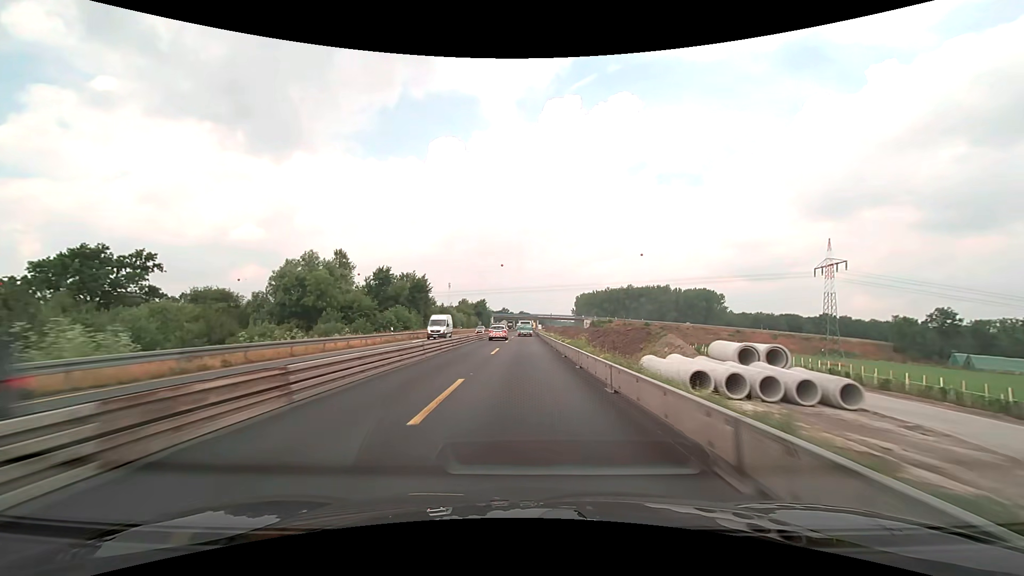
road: motorway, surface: asphalt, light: Day
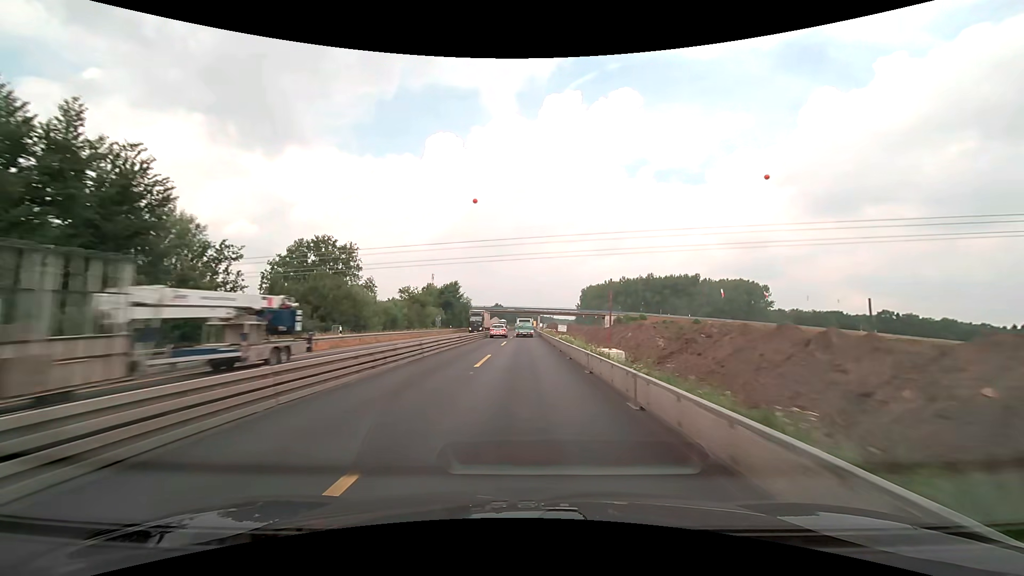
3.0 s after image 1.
(+0.3, +62.4) m; +1°
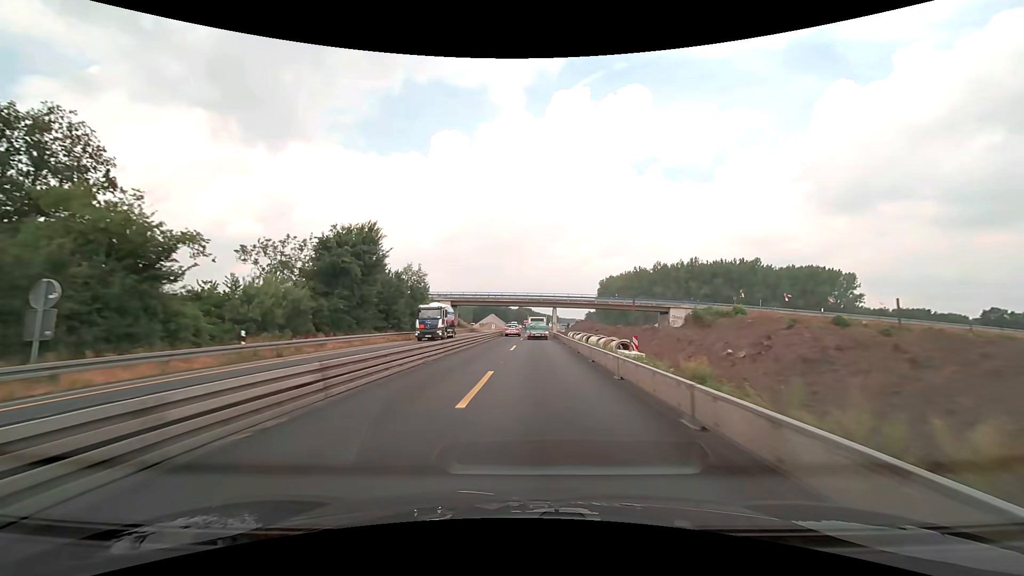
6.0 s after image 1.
(-0.1, +61.7) m; -1°
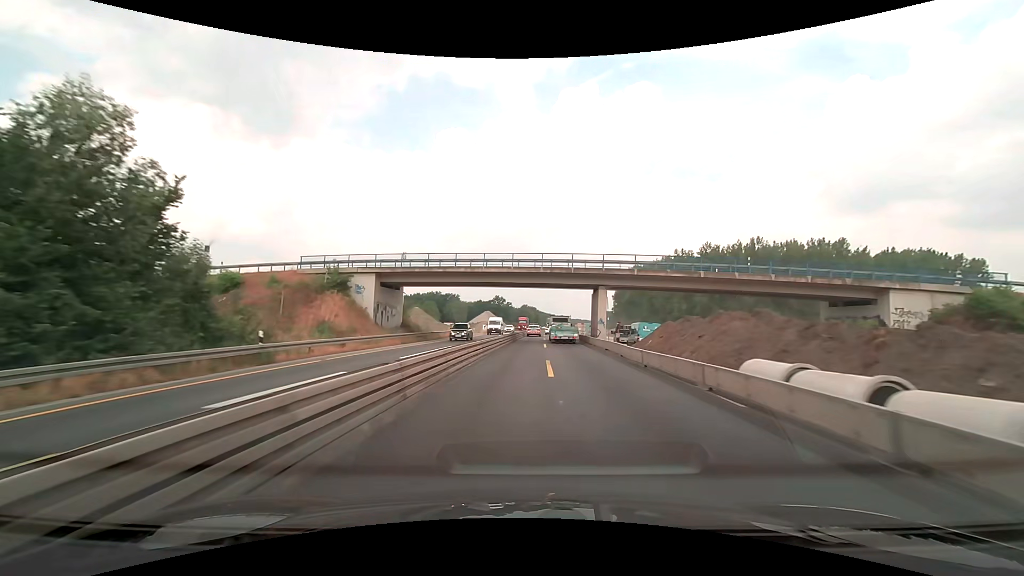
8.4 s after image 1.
(-0.4, +49.8) m; 0°
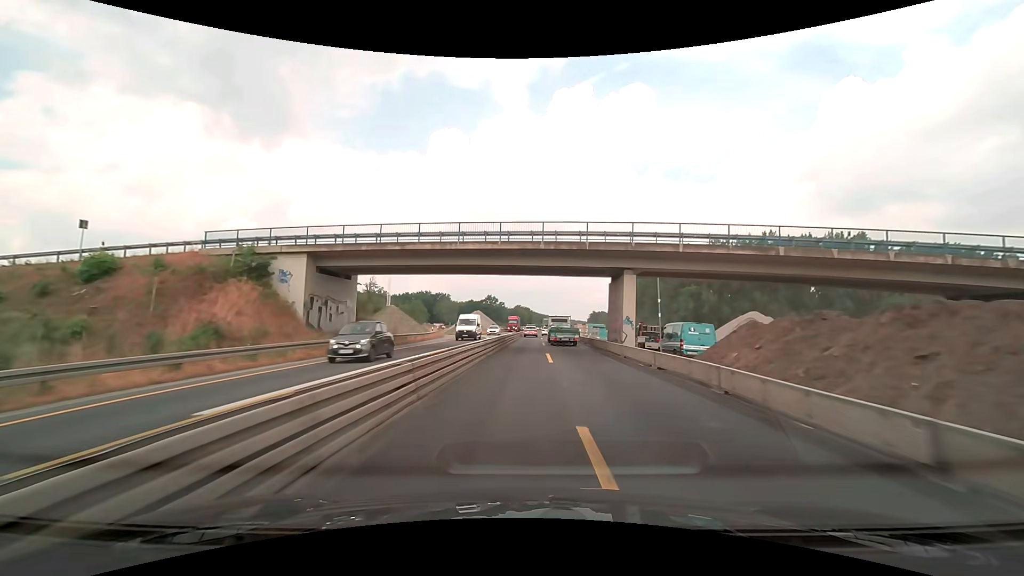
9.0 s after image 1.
(+0.1, +12.5) m; +1°
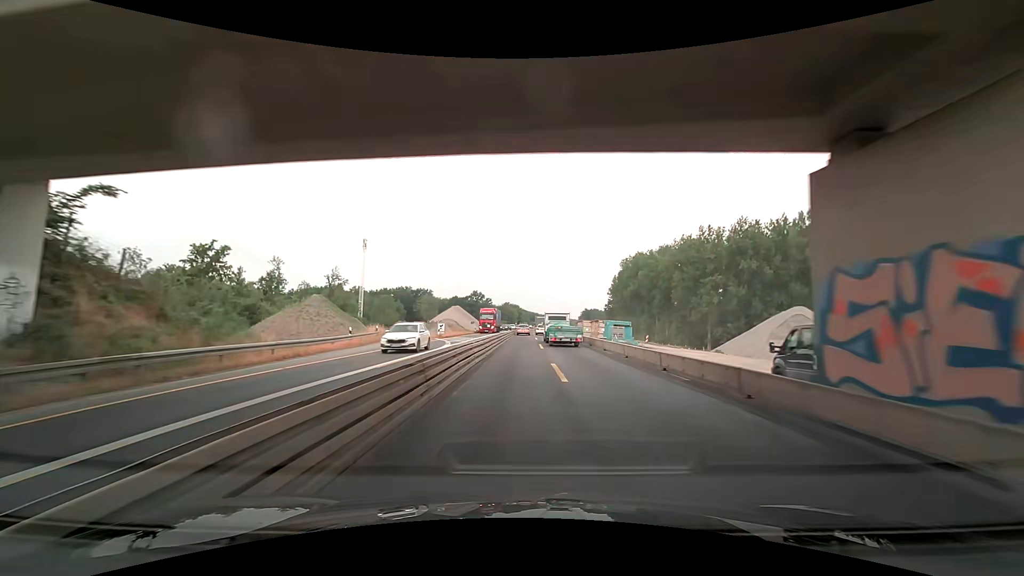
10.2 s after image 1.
(+0.3, +24.9) m; +1°
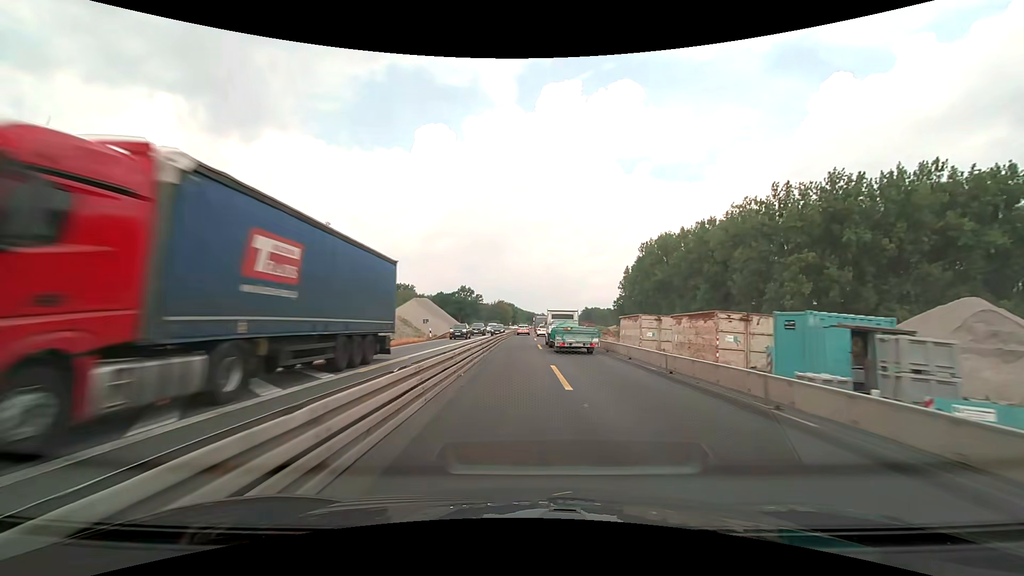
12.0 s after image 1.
(+0.2, +37.4) m; +1°
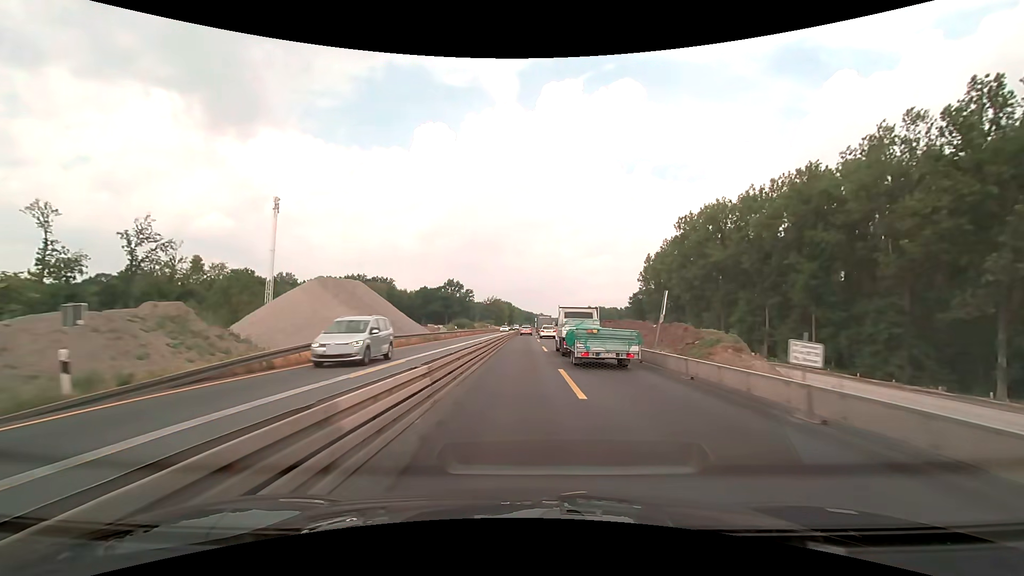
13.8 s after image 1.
(0.0, +37.1) m; 0°
(0, +10) (0, +20) (0, +30) (0, +40) (0, +50) (0, +60) (+1, +70) (+1, +80) (+1, +90) (+1, +100) m
